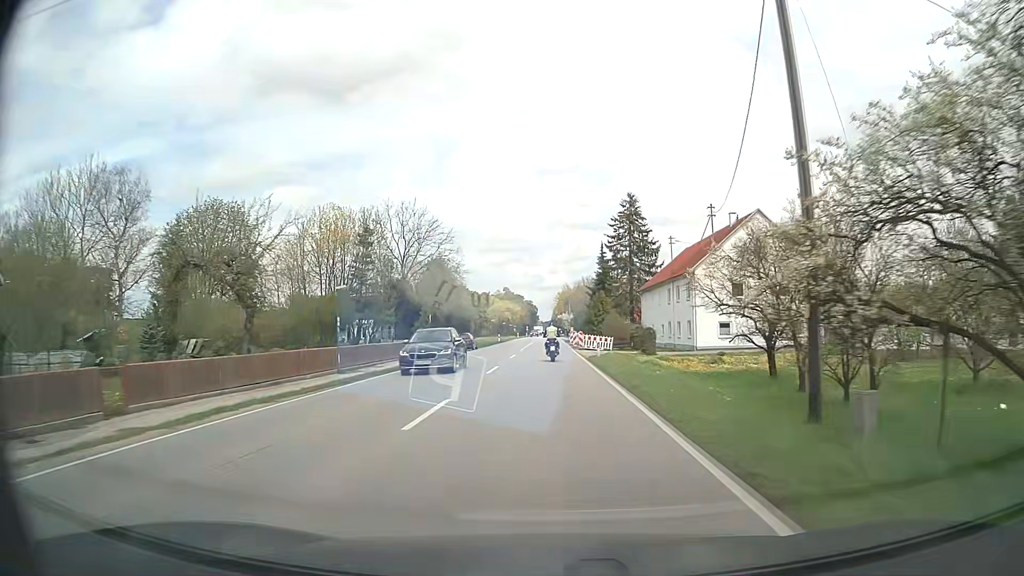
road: secondary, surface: asphalt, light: Day
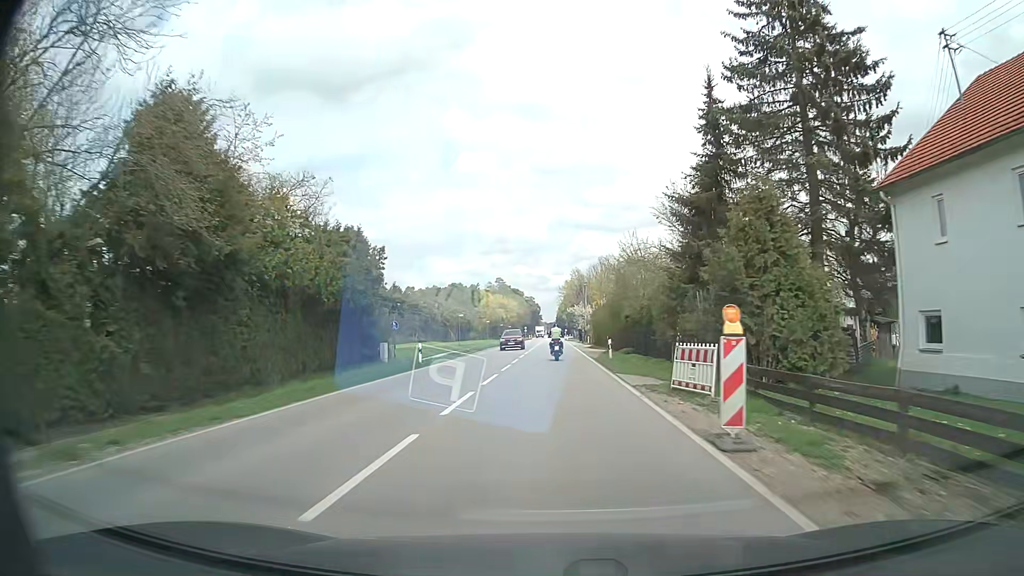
(-0.3, +52.3) m; -1°
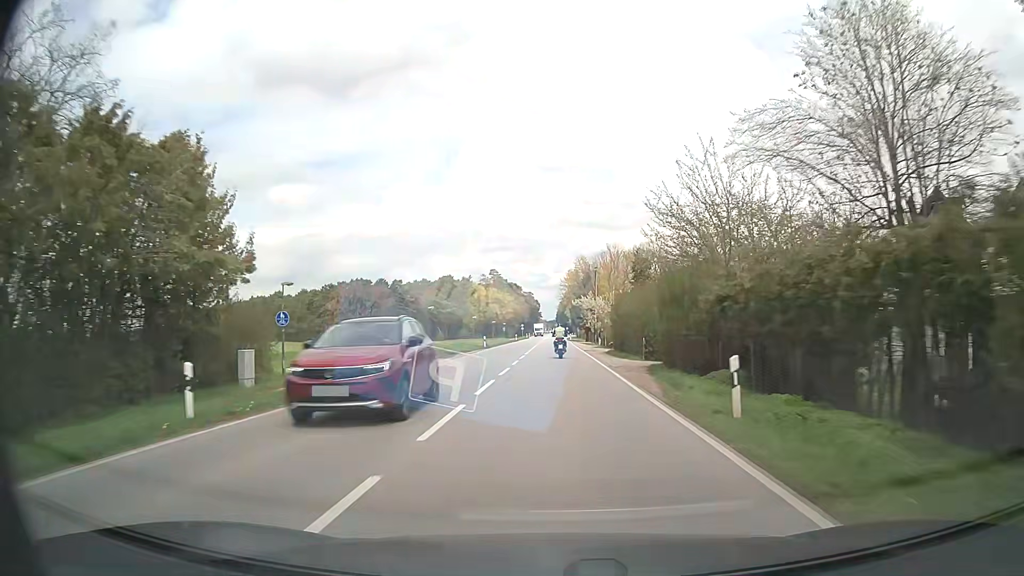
(0.0, +20.6) m; 0°
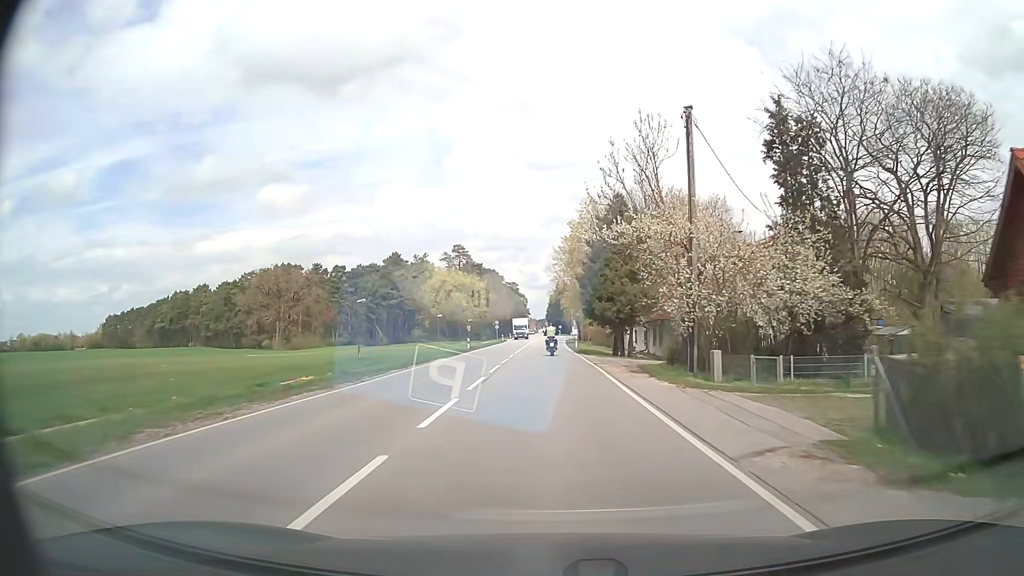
(+0.3, +53.2) m; +1°
(0, +10) (0, +20) (0, +30) (0, +40) (0, +50) (0, +60) (0, +70) (0, +80) (0, +90) (+1, +100) m
